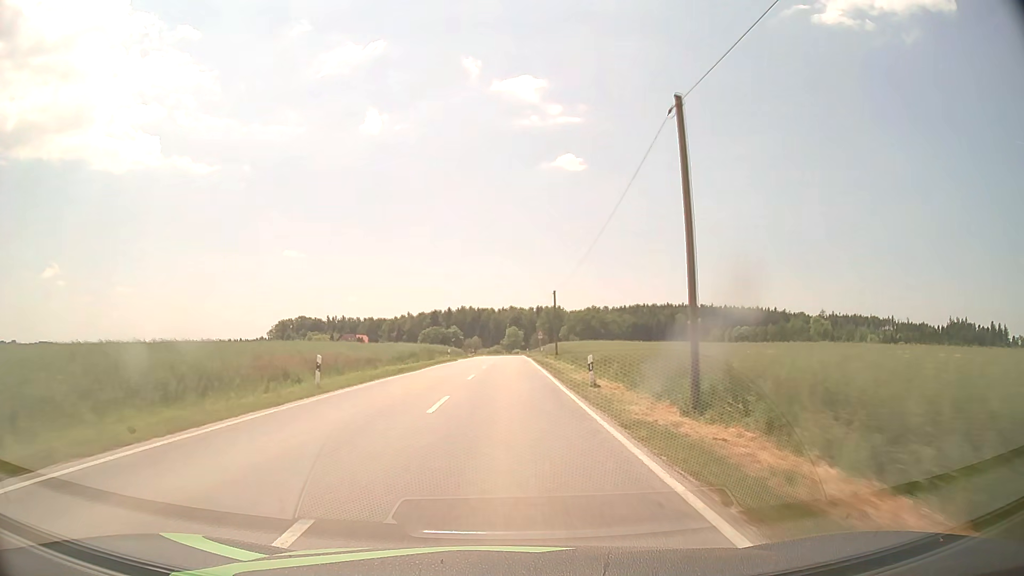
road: secondary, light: Day
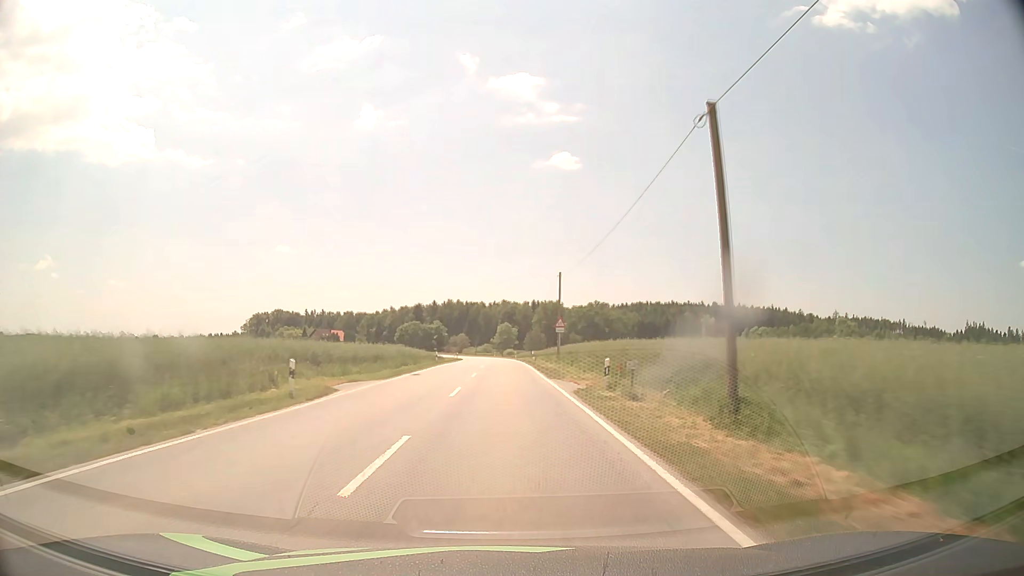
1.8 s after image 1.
(+0.2, +42.7) m; +1°
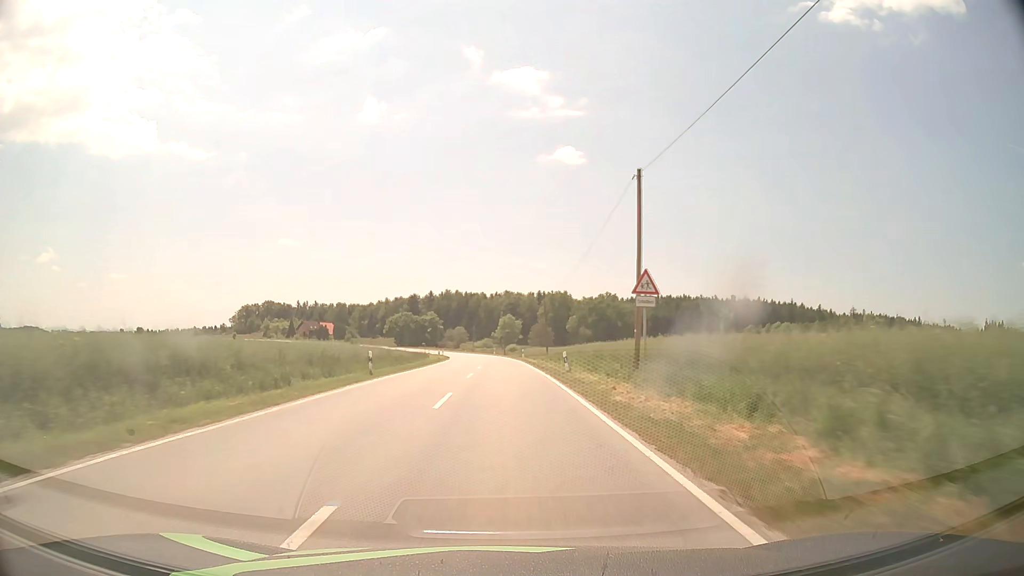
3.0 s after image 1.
(-0.1, +28.5) m; 0°
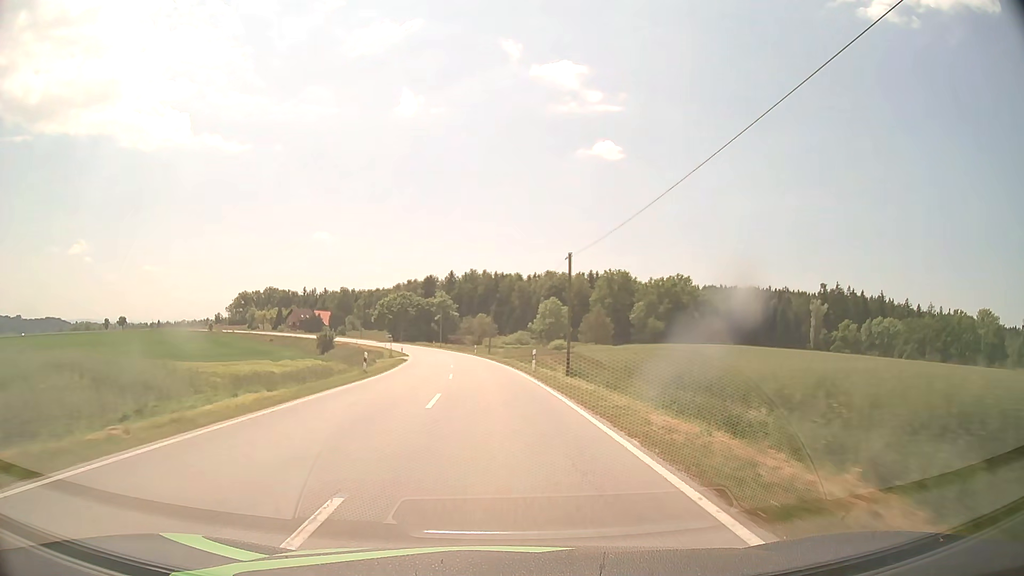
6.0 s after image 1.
(-1.1, +71.3) m; -3°
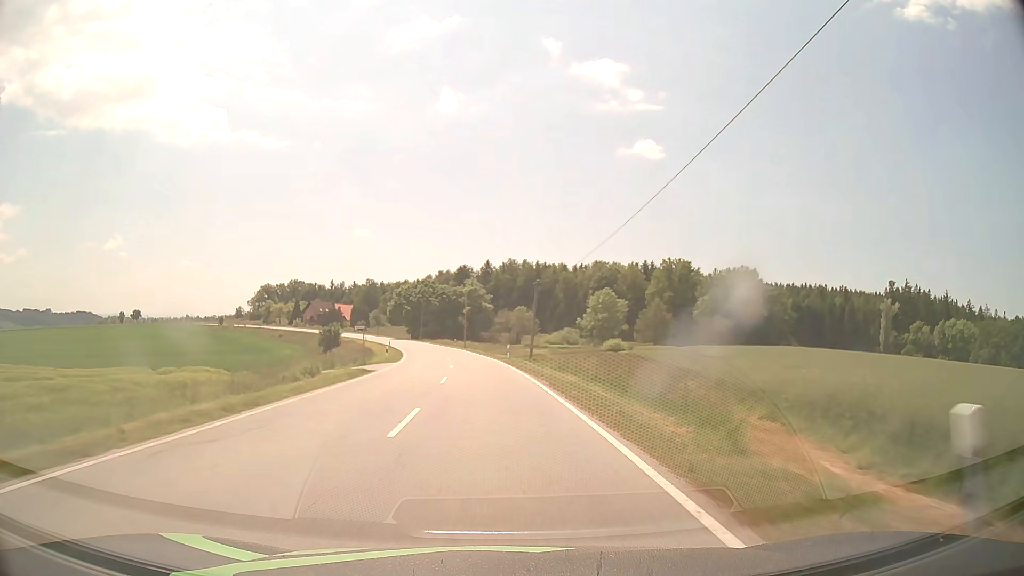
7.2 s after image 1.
(-0.8, +28.5) m; -3°
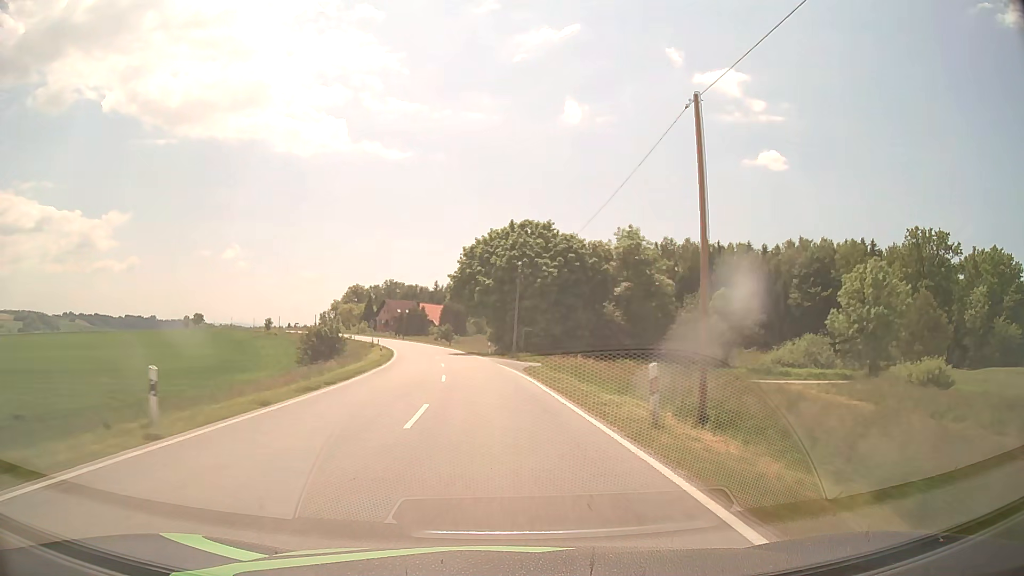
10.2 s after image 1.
(-6.2, +70.7) m; -11°
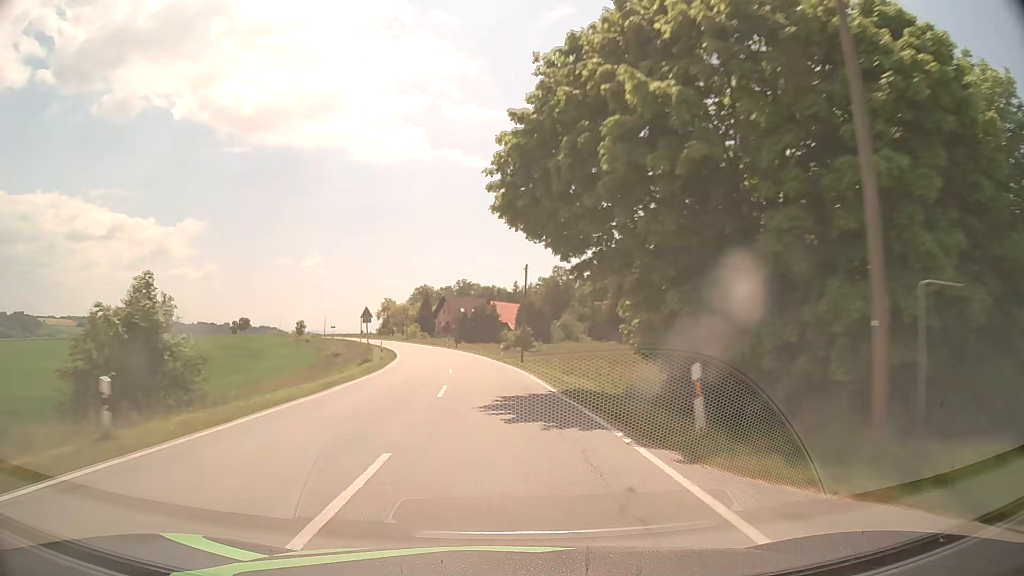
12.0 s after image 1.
(-2.7, +42.3) m; -7°
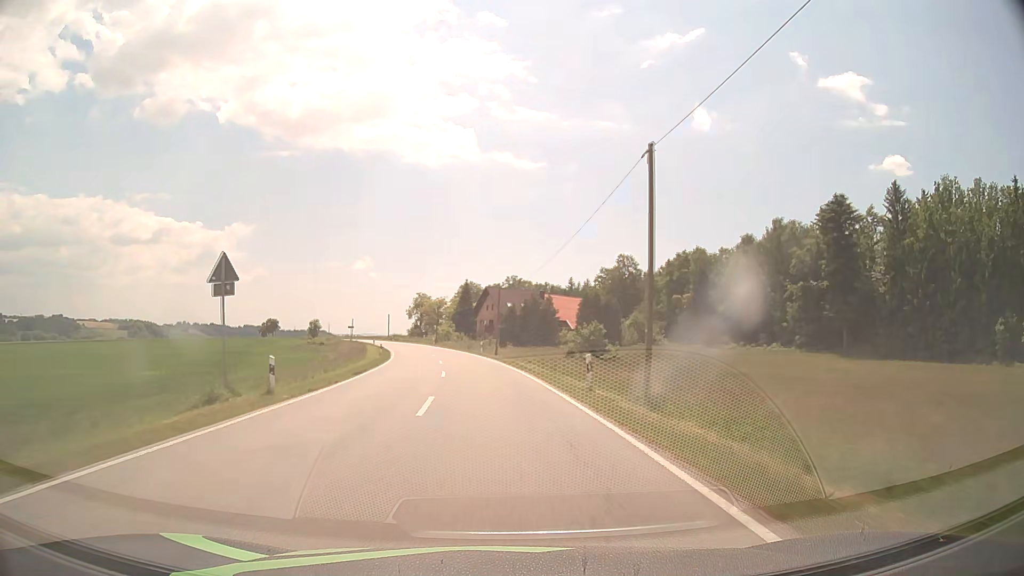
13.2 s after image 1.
(-1.1, +28.2) m; -4°
(0, +10) (-1, +20) (-1, +30) (-2, +40) (-4, +50) (-5, +60) (-7, +70) (-9, +79) (-12, +89) (-14, +99) m
